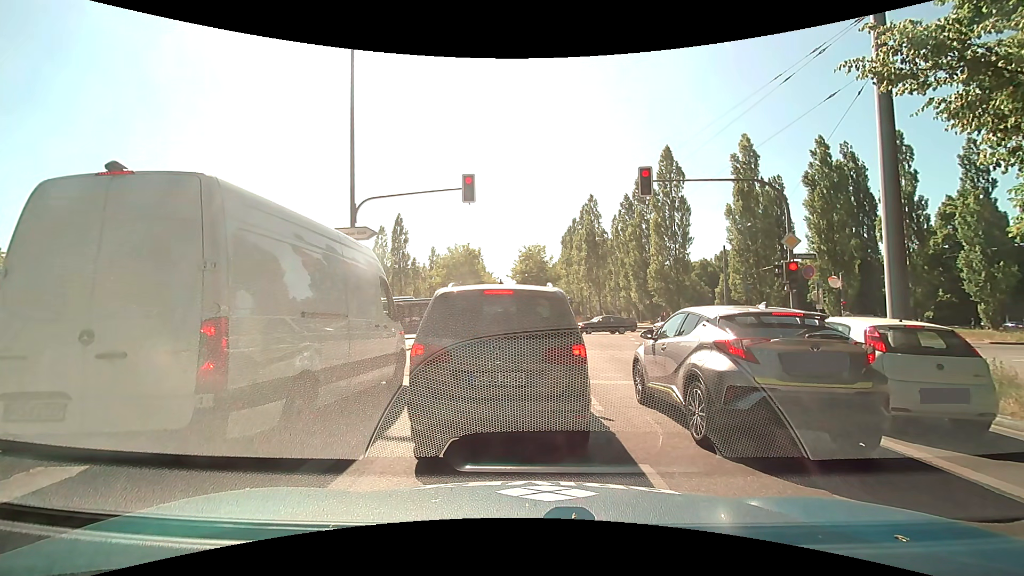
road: secondary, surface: asphalt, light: Day
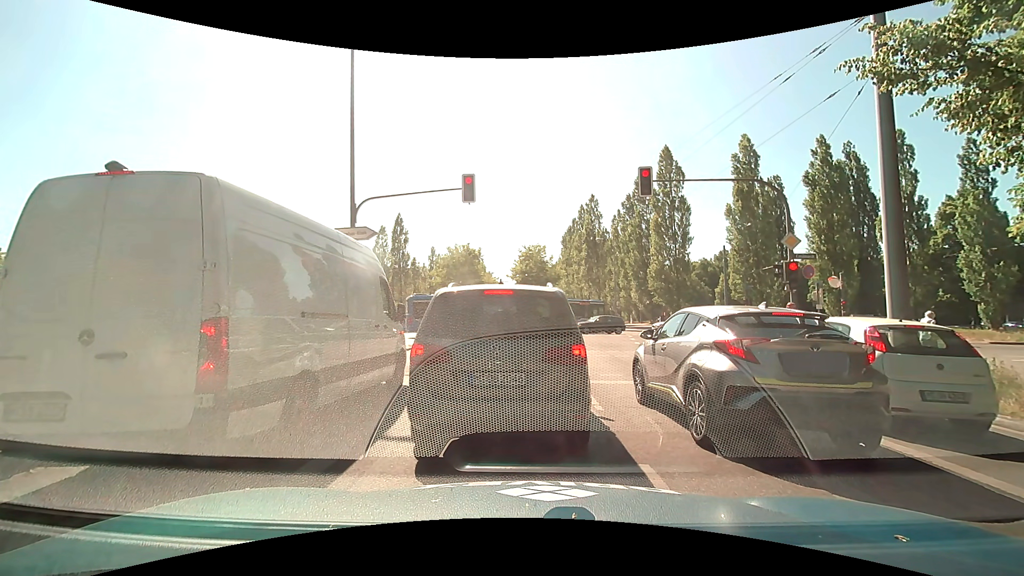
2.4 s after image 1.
(0.0, 0.0) m; 0°
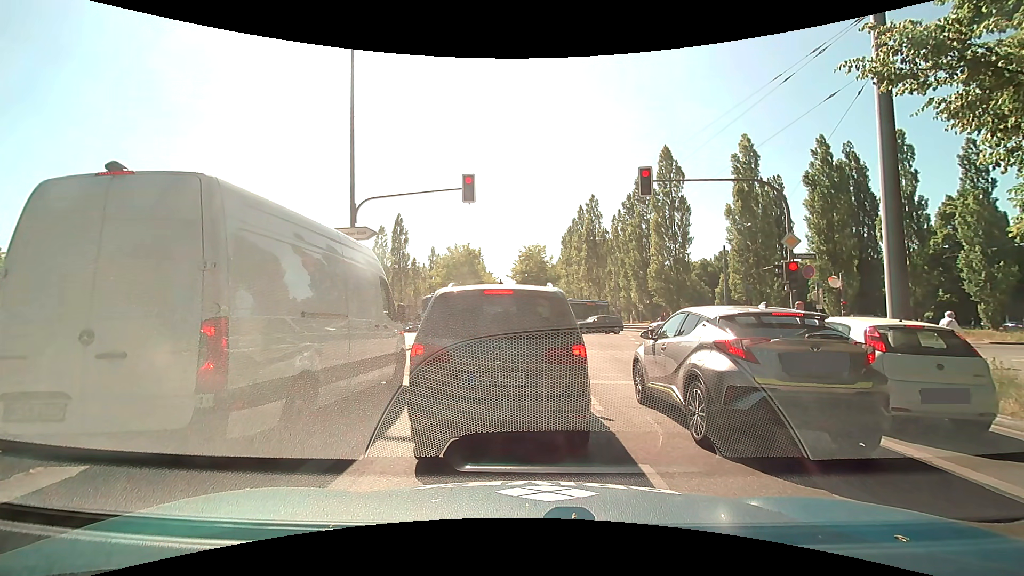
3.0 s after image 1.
(0.0, 0.0) m; 0°
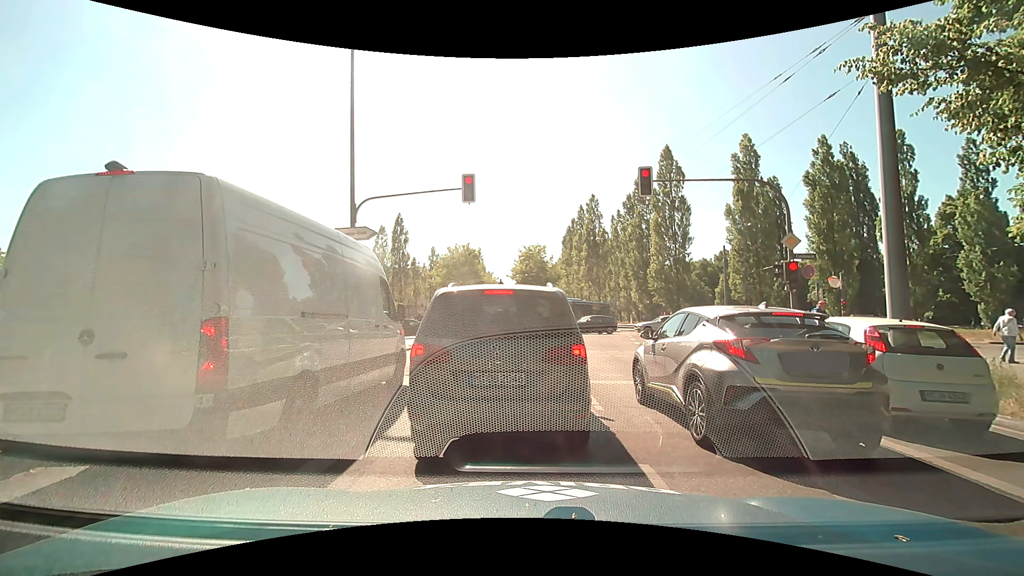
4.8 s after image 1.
(0.0, 0.0) m; 0°
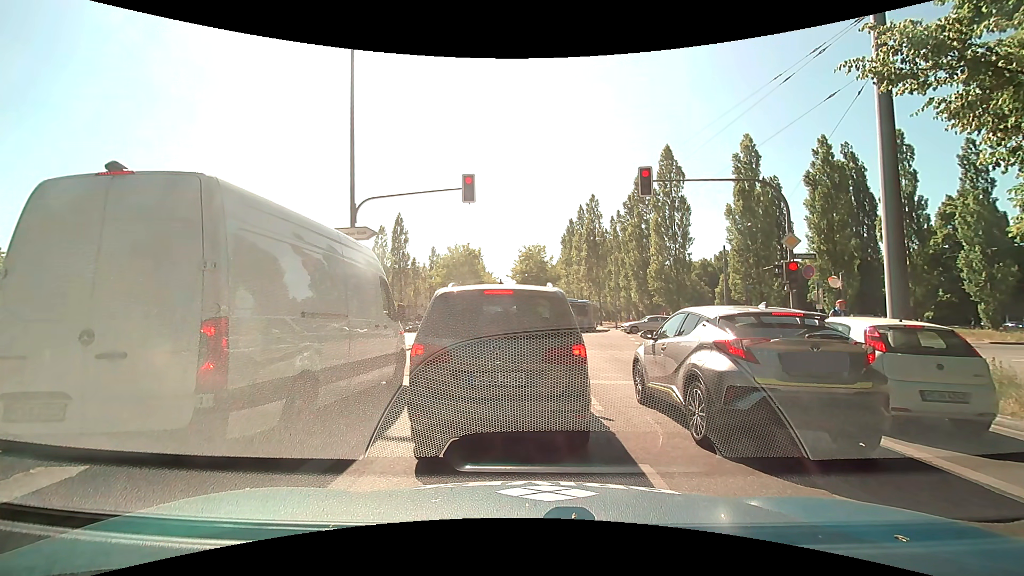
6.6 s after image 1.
(0.0, 0.0) m; 0°
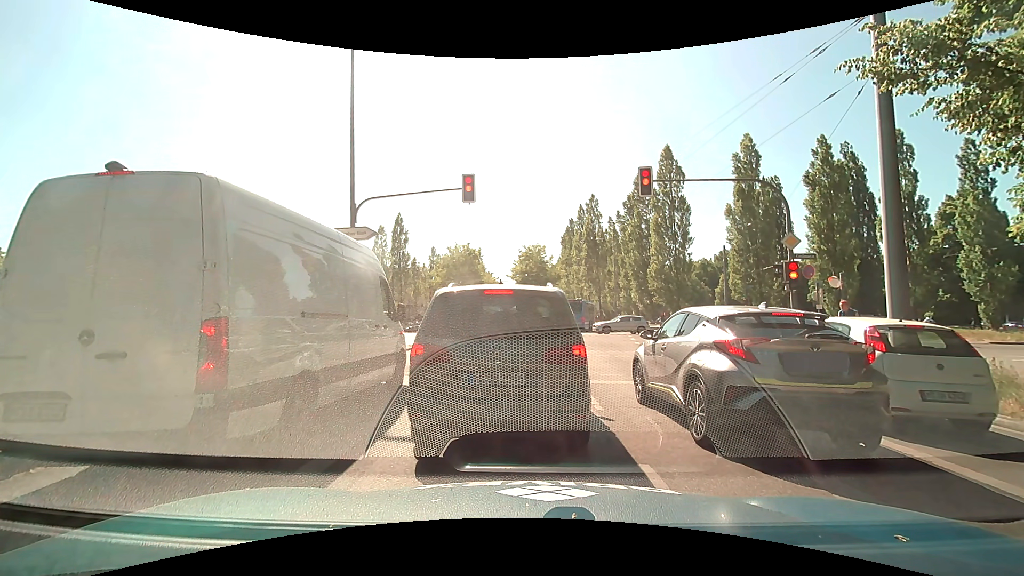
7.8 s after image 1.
(0.0, 0.0) m; 0°
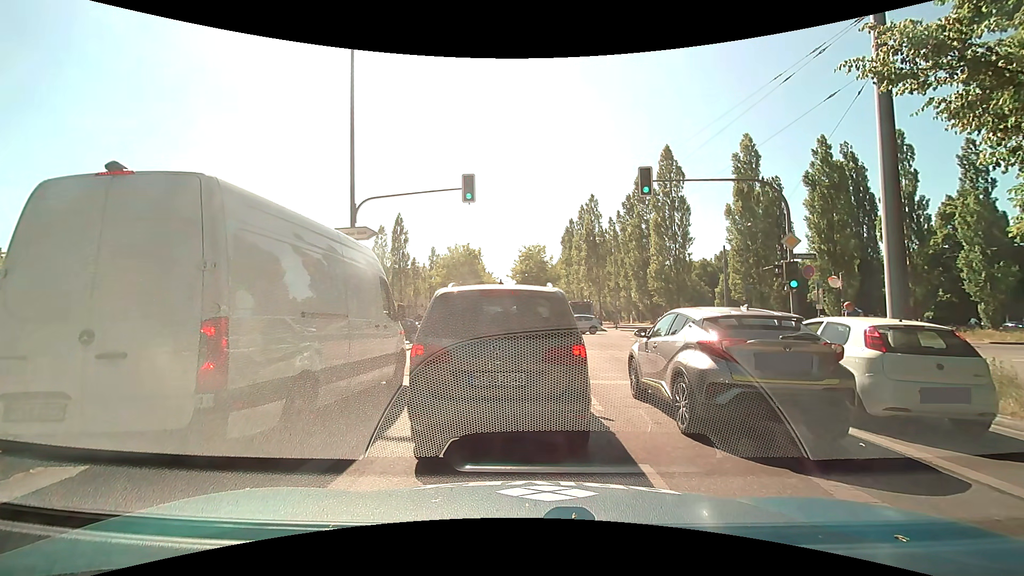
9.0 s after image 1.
(0.0, 0.0) m; 0°
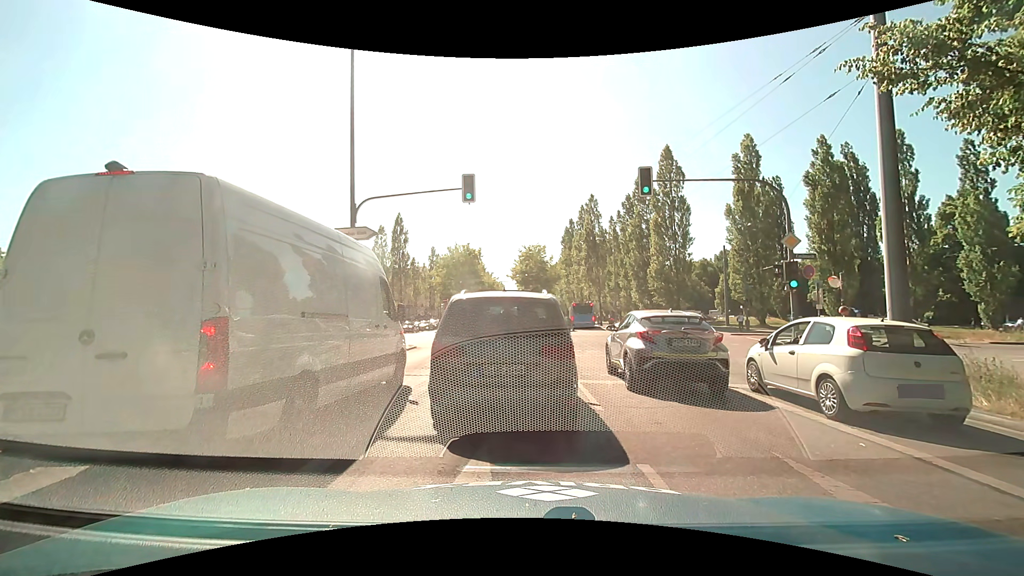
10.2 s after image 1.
(0.0, 0.0) m; 0°
